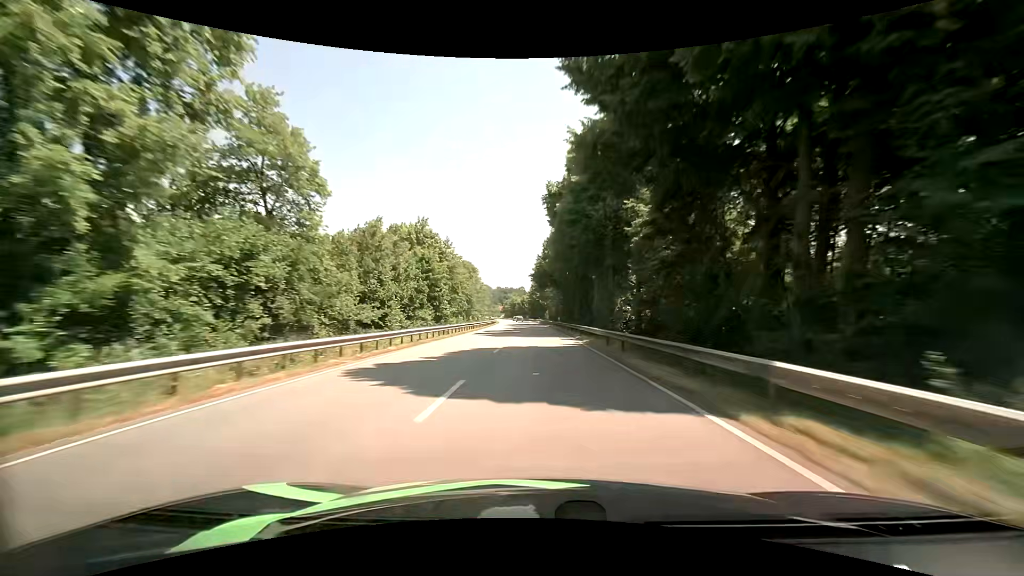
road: primary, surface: asphalt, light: Day
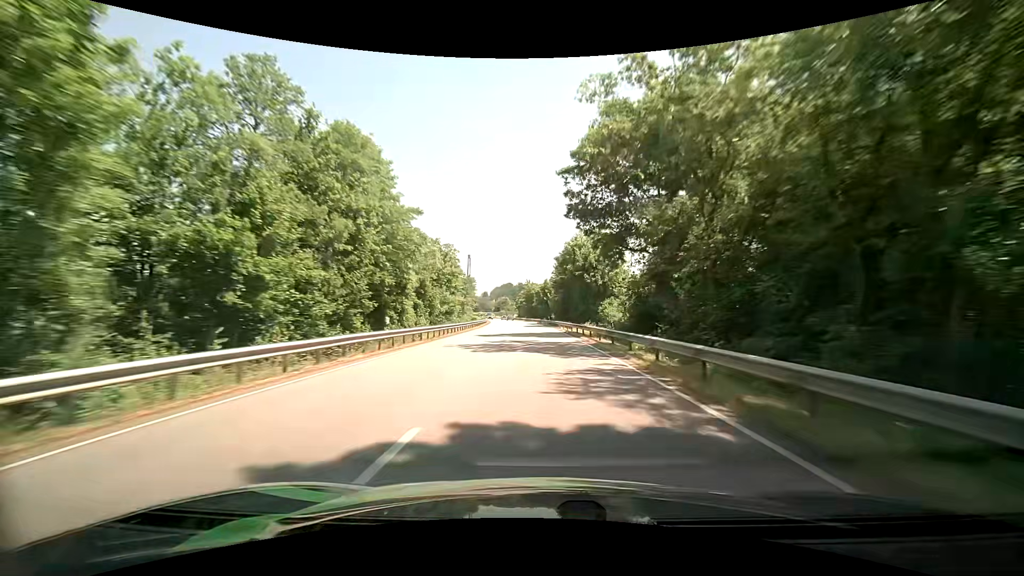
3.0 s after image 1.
(-2.2, +88.8) m; -3°
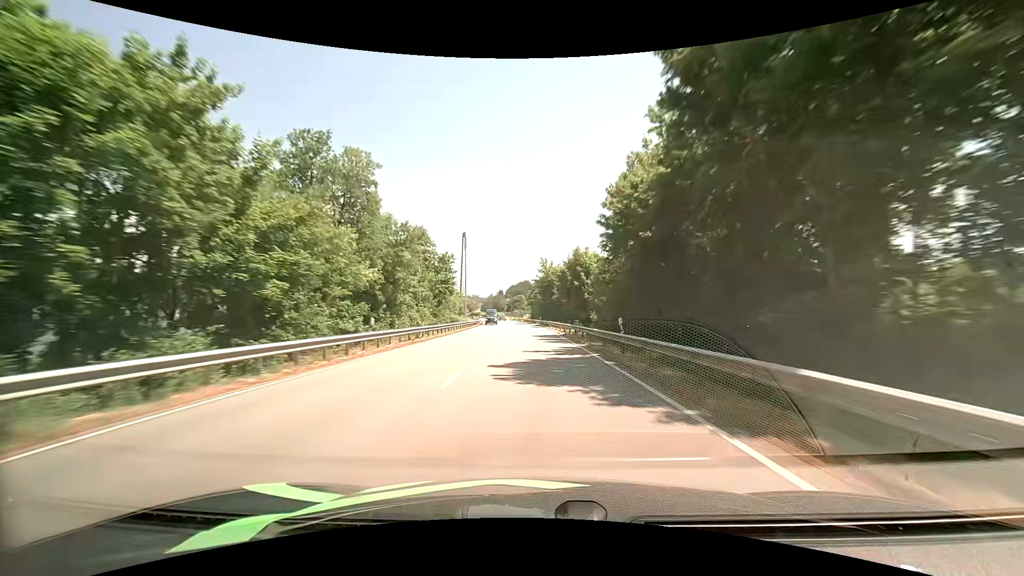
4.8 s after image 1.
(-0.7, +52.9) m; -2°
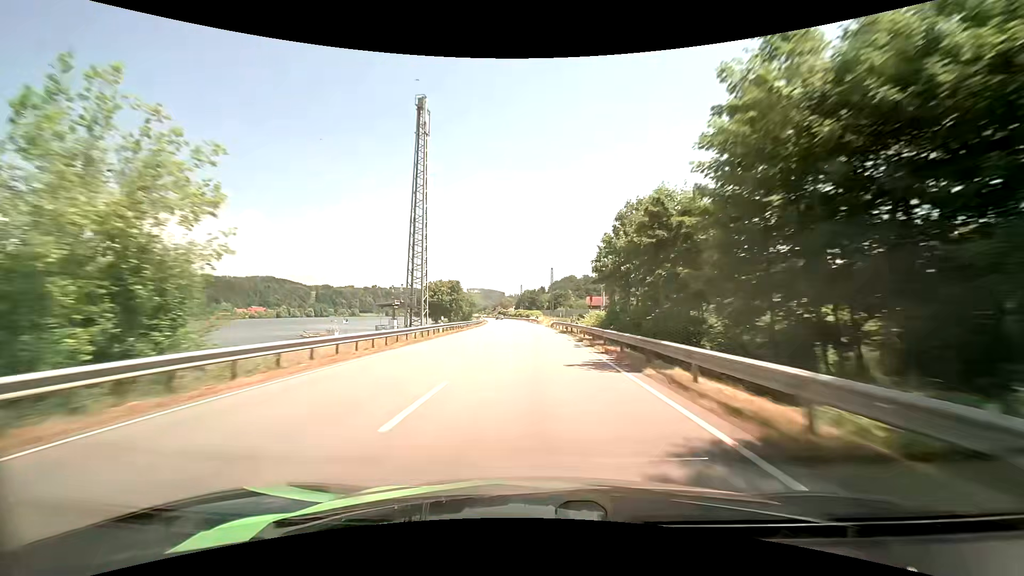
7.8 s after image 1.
(-3.7, +87.7) m; -5°
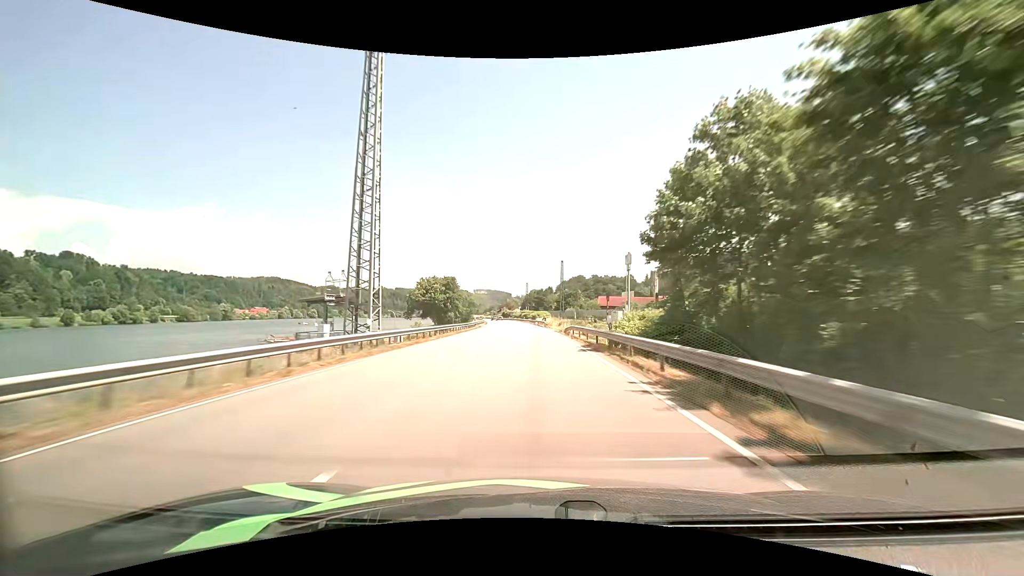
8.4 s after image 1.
(-0.1, +17.6) m; -1°
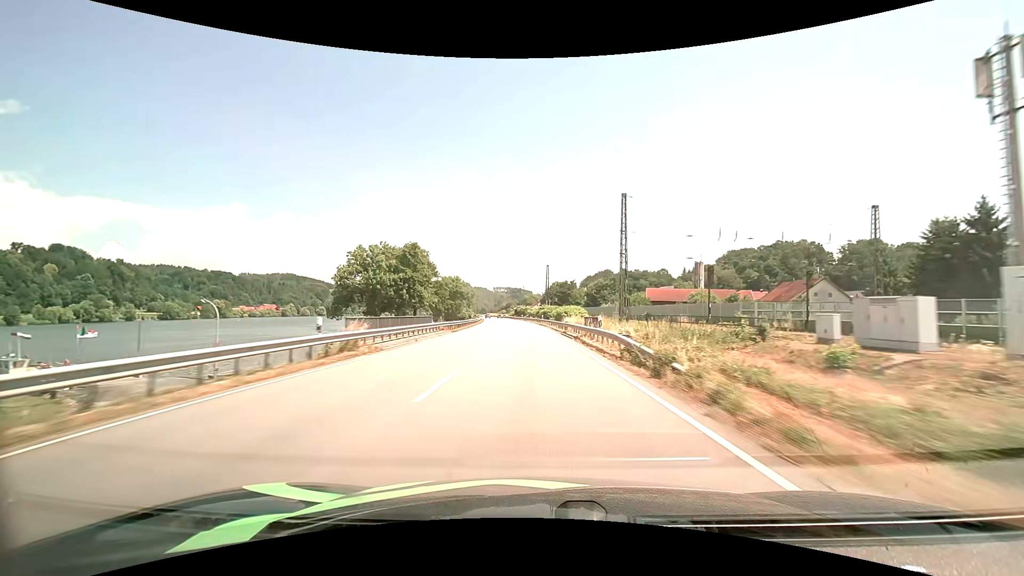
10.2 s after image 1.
(-1.2, +52.7) m; -3°
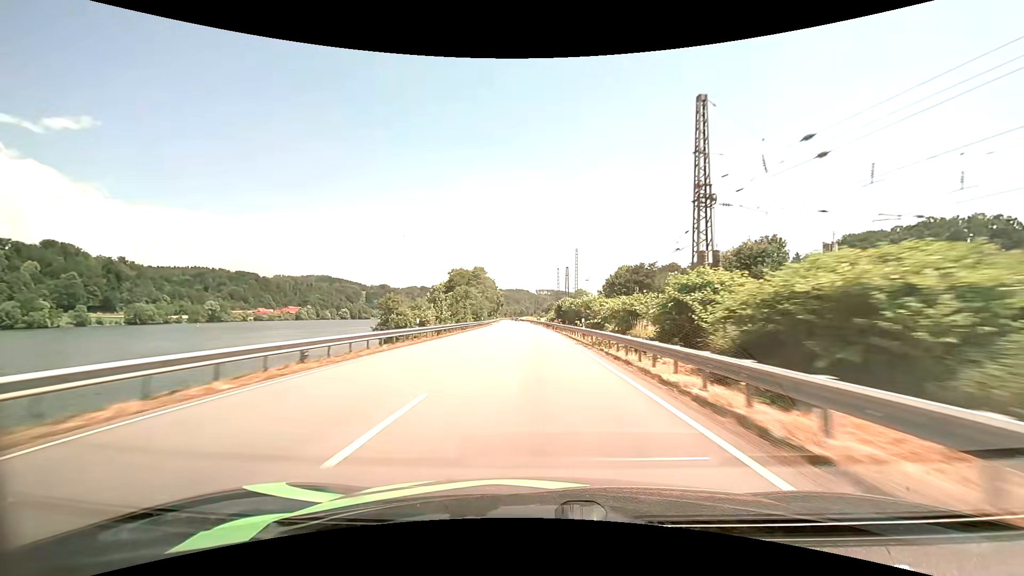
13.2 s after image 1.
(-3.7, +87.5) m; -5°
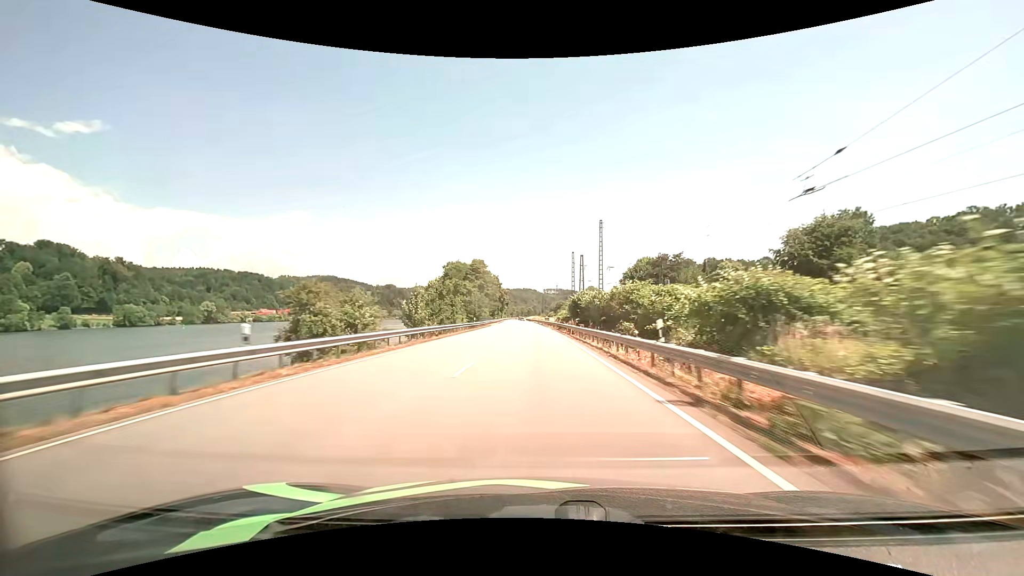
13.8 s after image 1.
(-0.1, +17.6) m; -1°
(0, +10) (0, +20) (0, +30) (-1, +40) (-1, +50) (-1, +60) (-2, +70) (-2, +80) (-2, +90) (-3, +100) m
